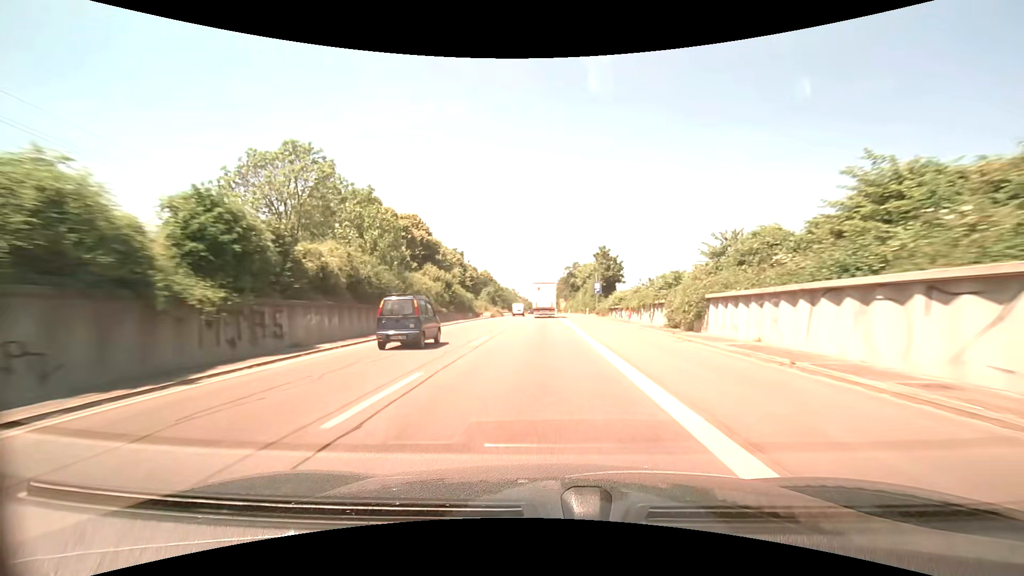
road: trunk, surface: asphalt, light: Day
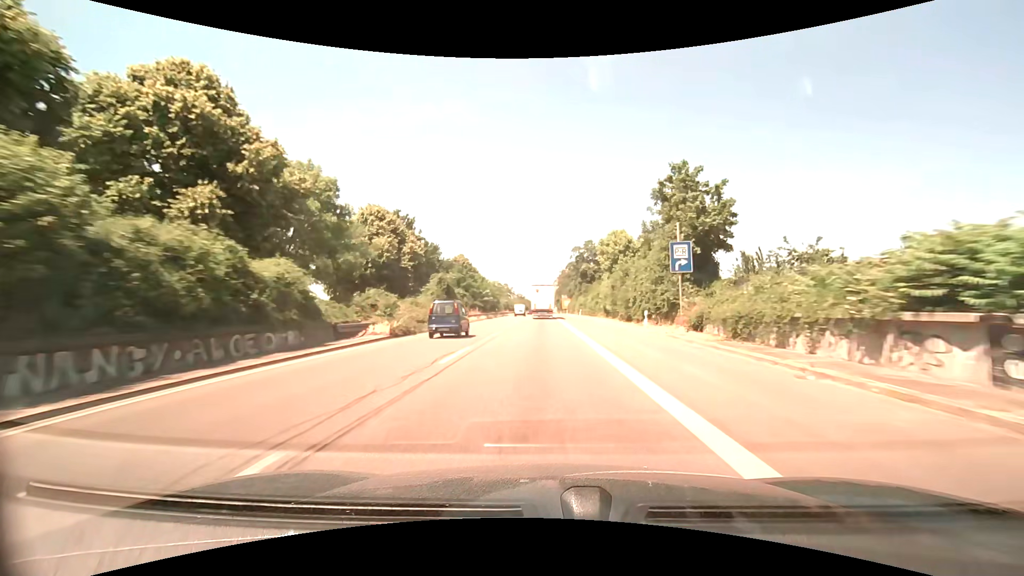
(+0.1, +39.5) m; 0°
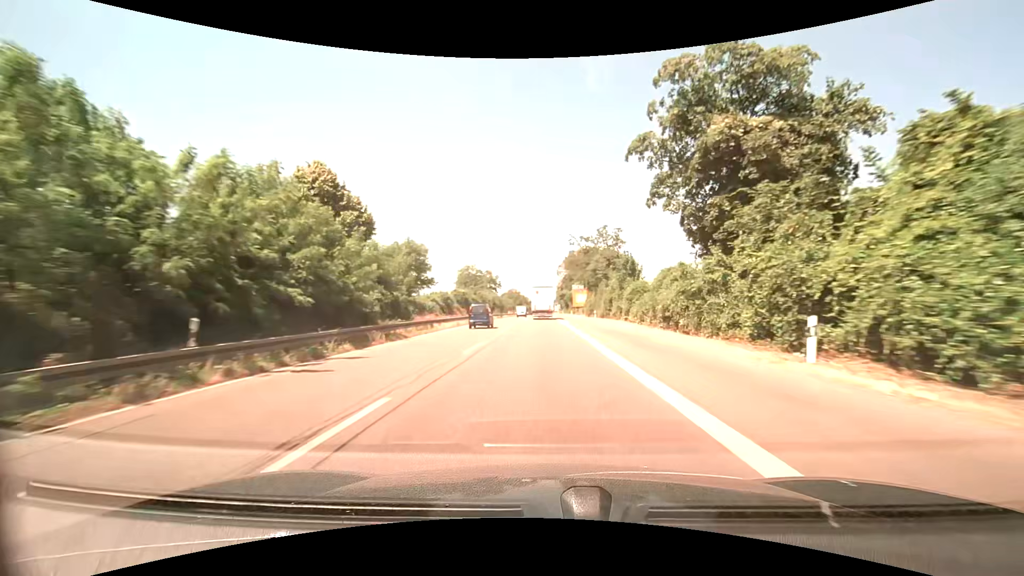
(-0.3, +66.1) m; 0°
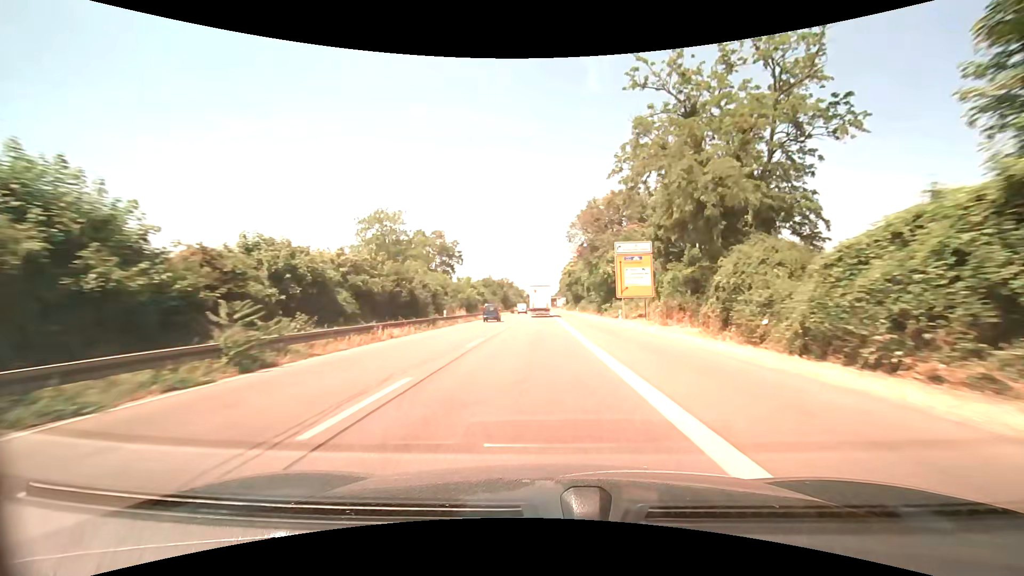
(0.0, +66.7) m; 0°
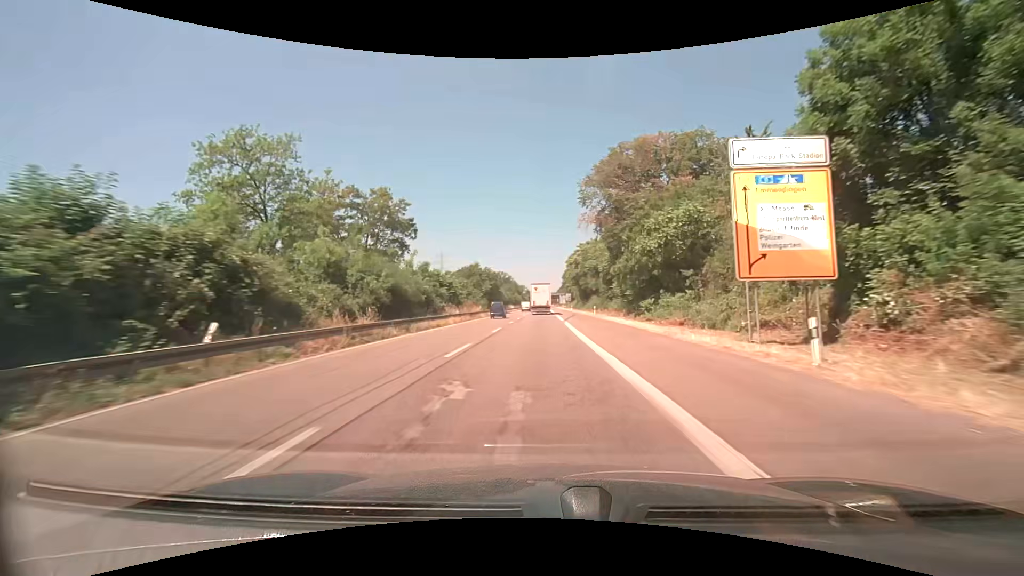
(-0.1, +26.7) m; 0°
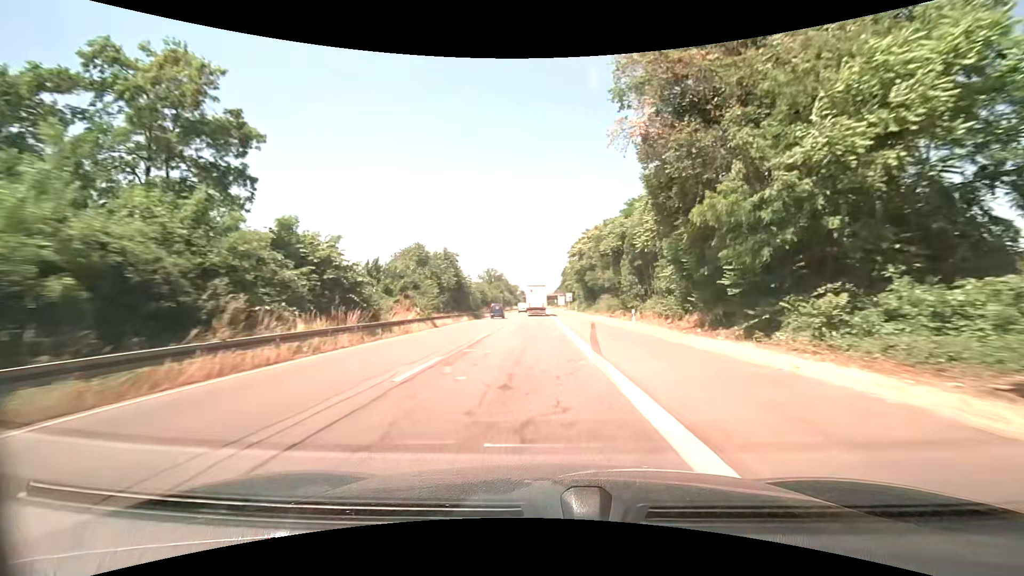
(+0.1, +26.8) m; +1°
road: secondary
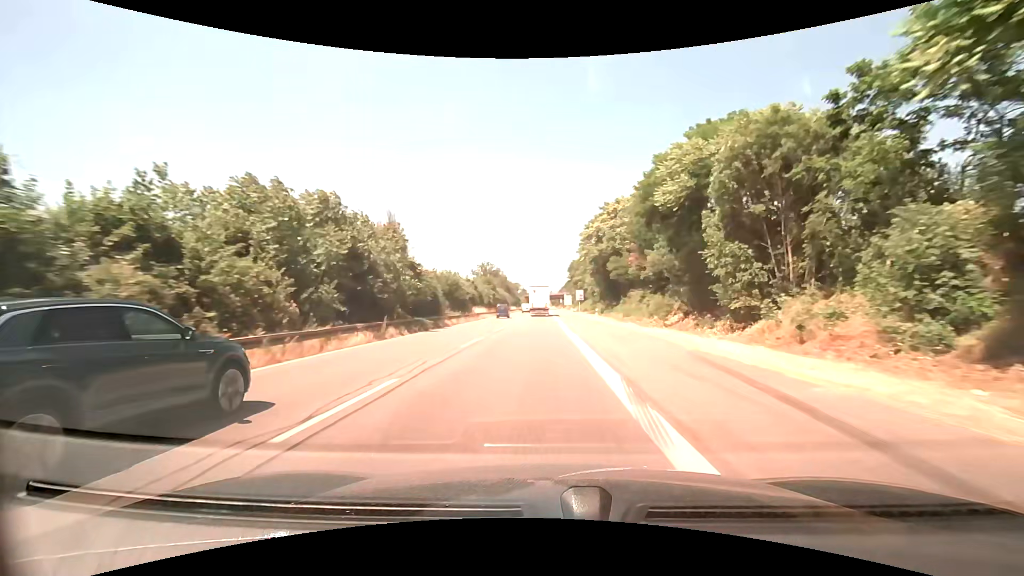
(-0.1, +26.9) m; -1°
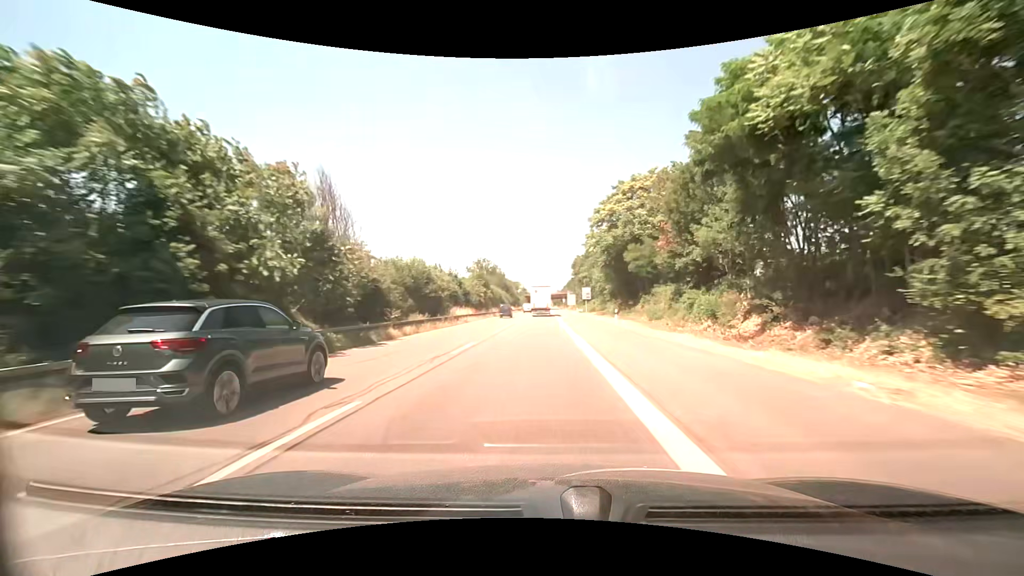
(0.0, +13.5) m; 0°
(0, +10) (0, +20) (0, +30) (0, +40) (0, +50) (0, +60) (0, +70) (0, +80) (0, +90) (0, +100) m
